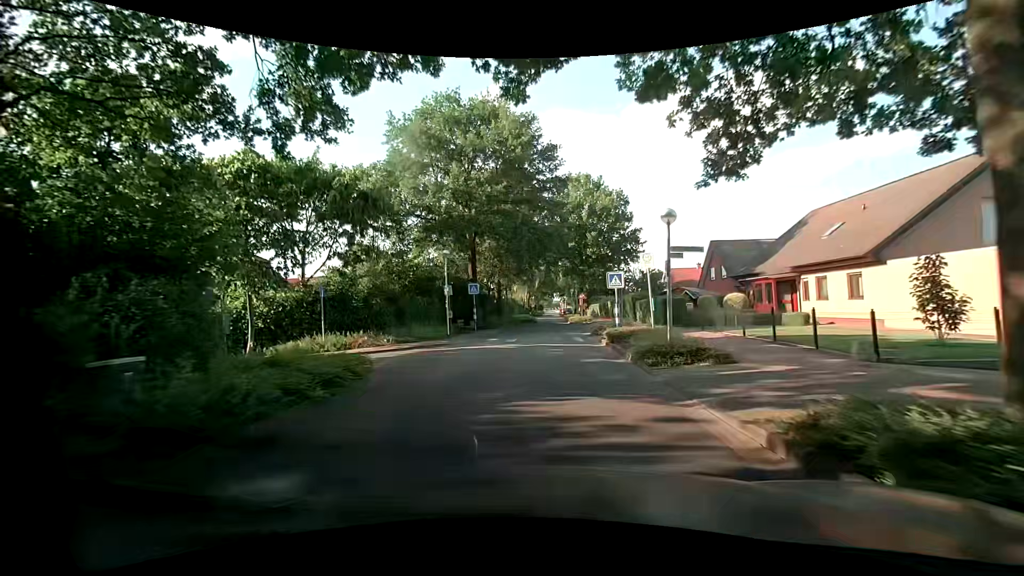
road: unclassified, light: Day
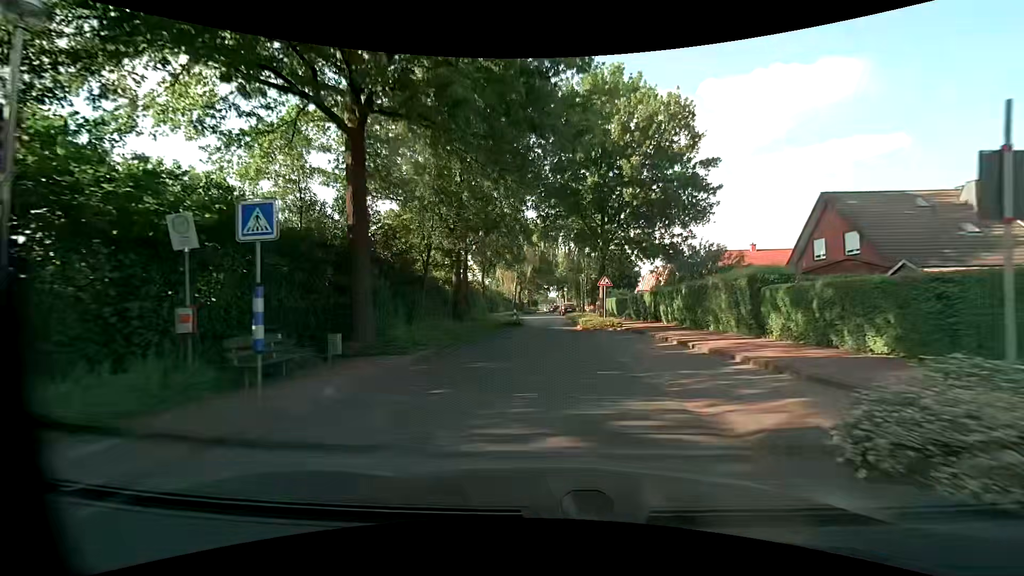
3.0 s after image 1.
(-0.4, +22.5) m; 0°
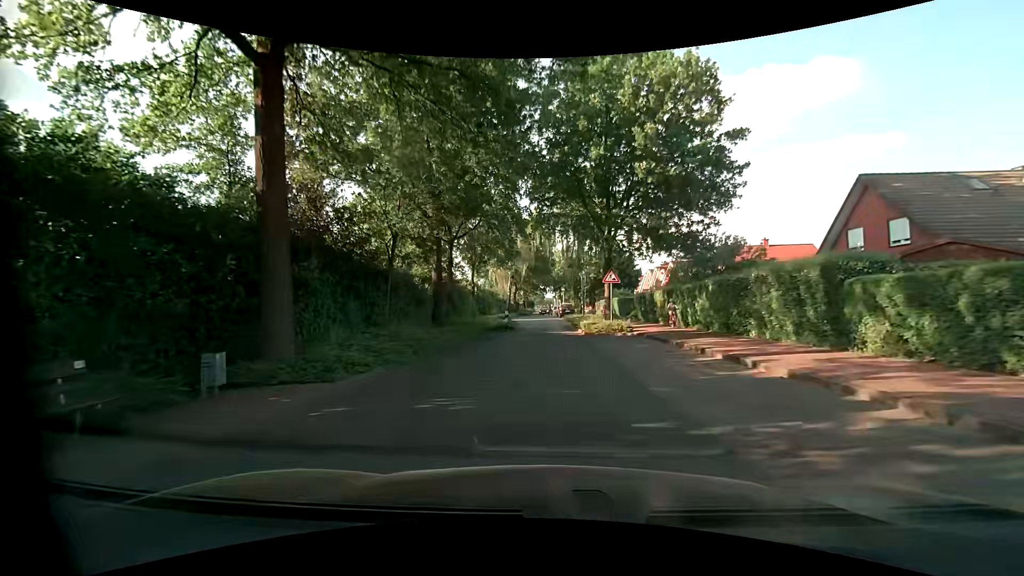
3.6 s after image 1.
(0.0, +4.5) m; 0°
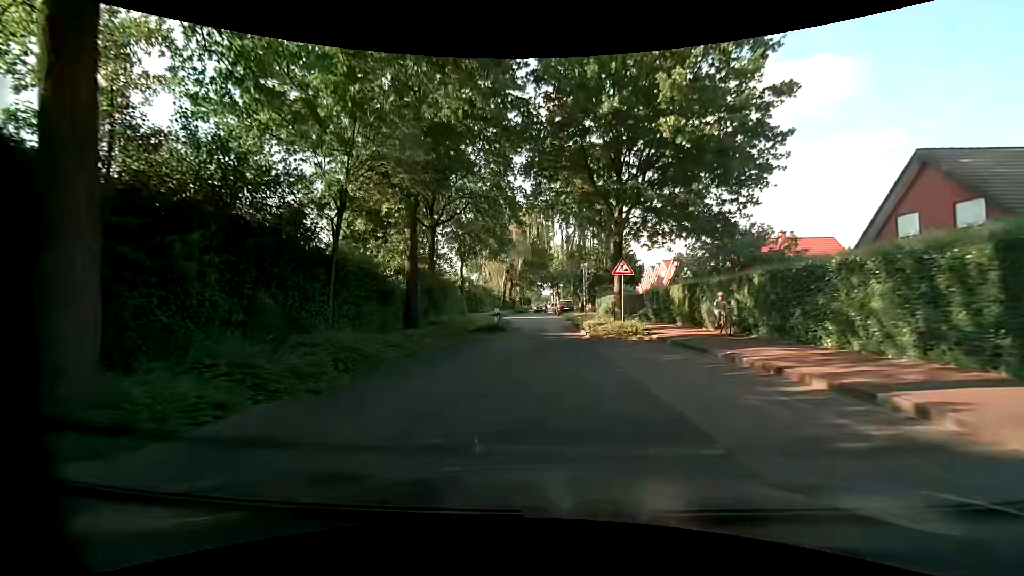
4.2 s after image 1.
(0.0, +4.5) m; -1°
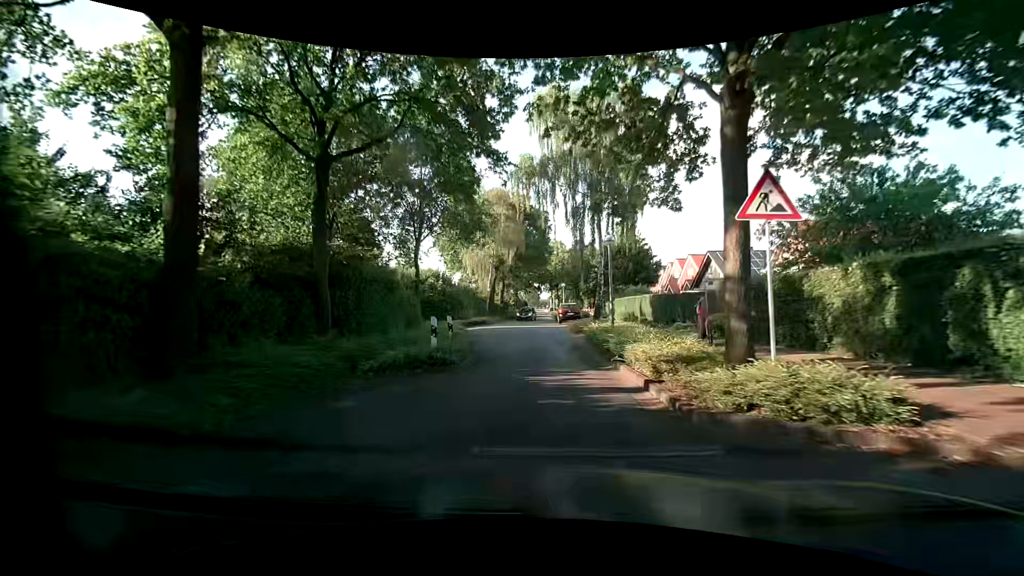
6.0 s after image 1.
(+0.2, +13.4) m; +1°
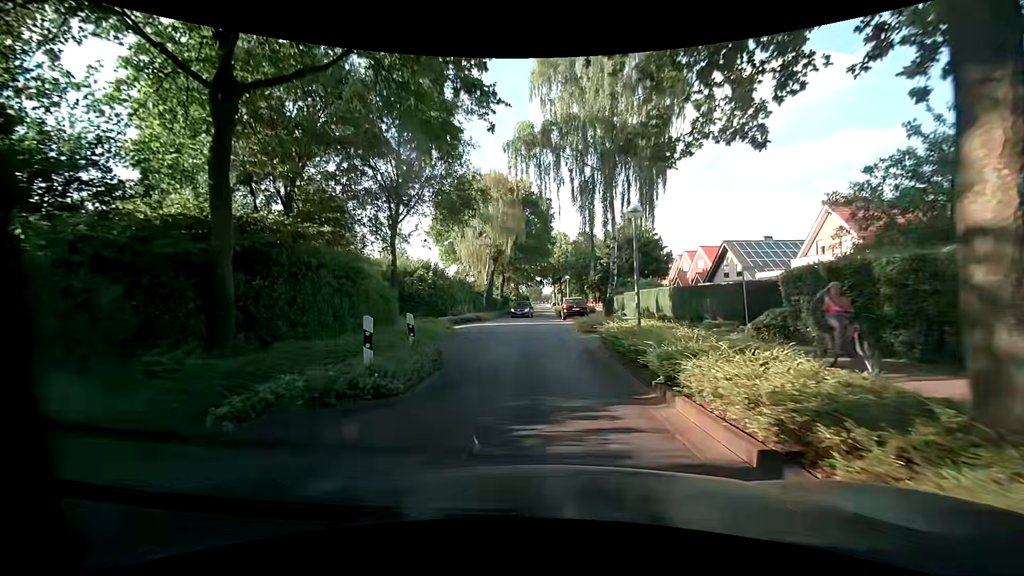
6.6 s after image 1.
(0.0, +4.4) m; 0°
